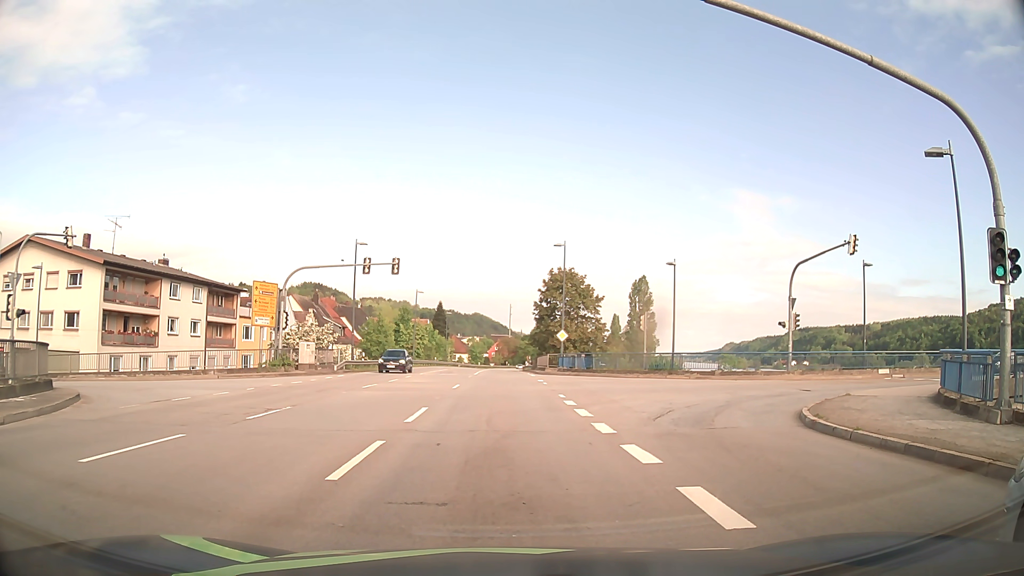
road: primary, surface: asphalt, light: Day
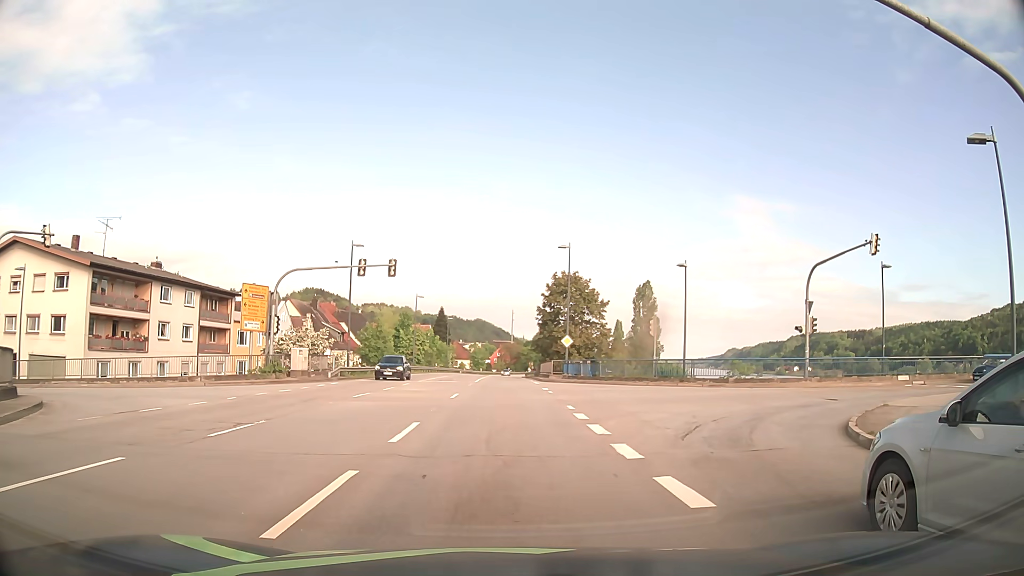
(0.0, +2.1) m; 0°
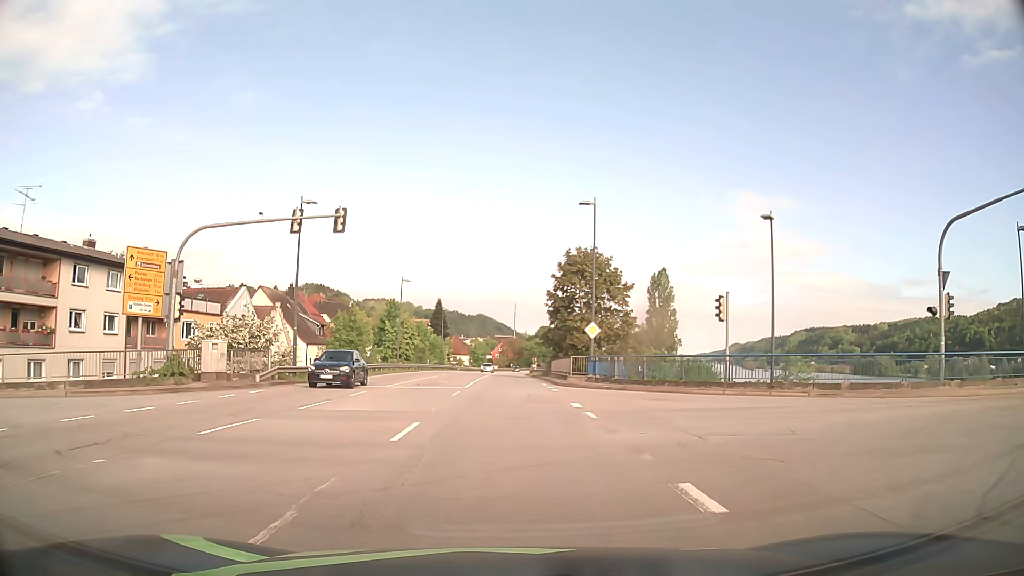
(-0.1, +12.9) m; -1°
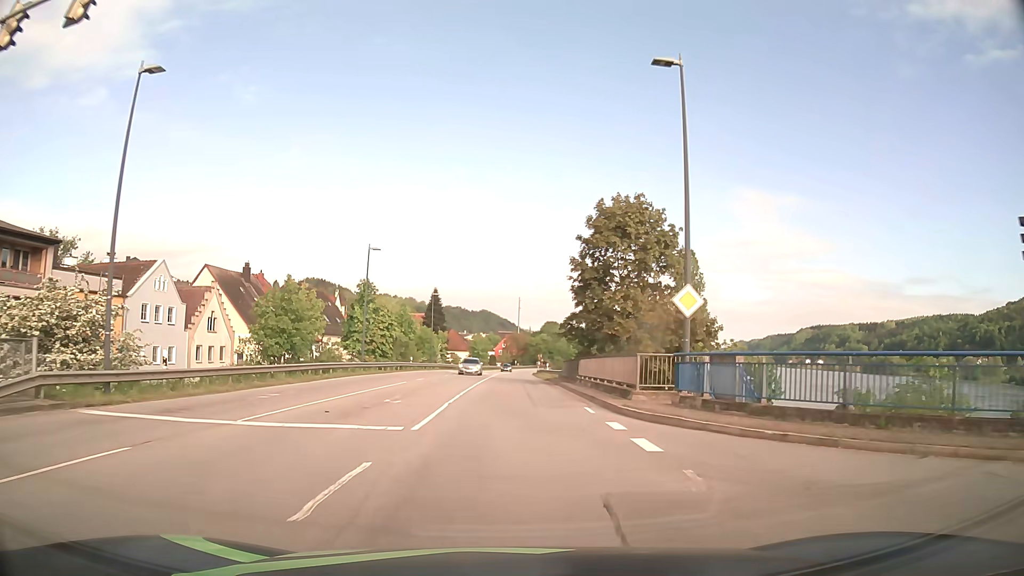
(+0.1, +17.7) m; 0°
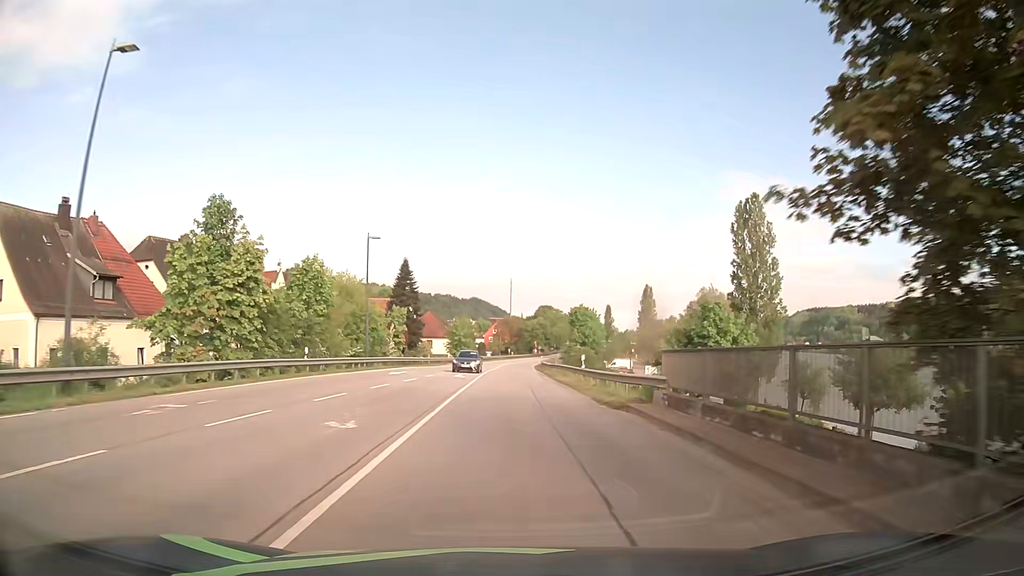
(+0.2, +33.2) m; +1°
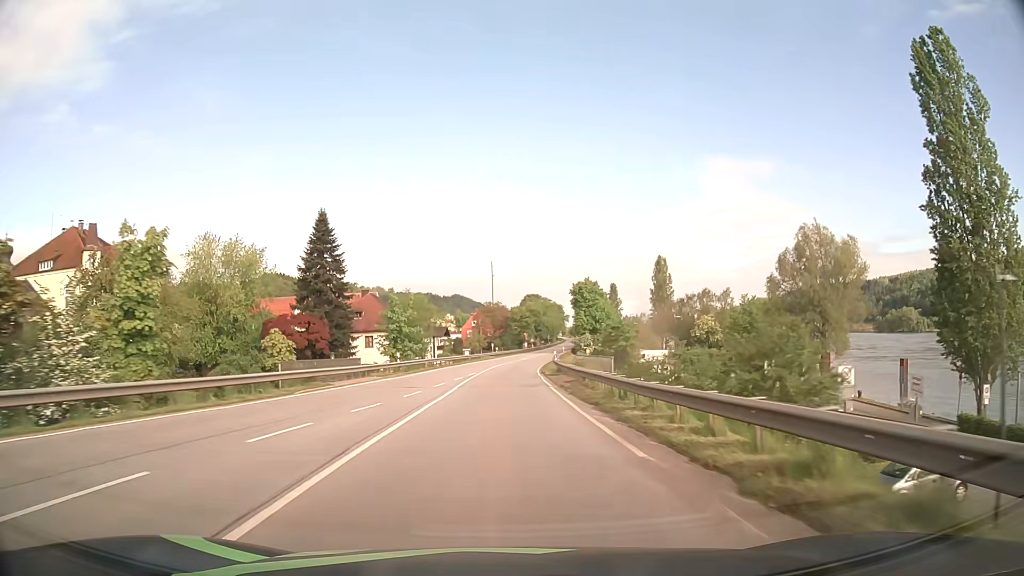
(+0.6, +43.3) m; +1°
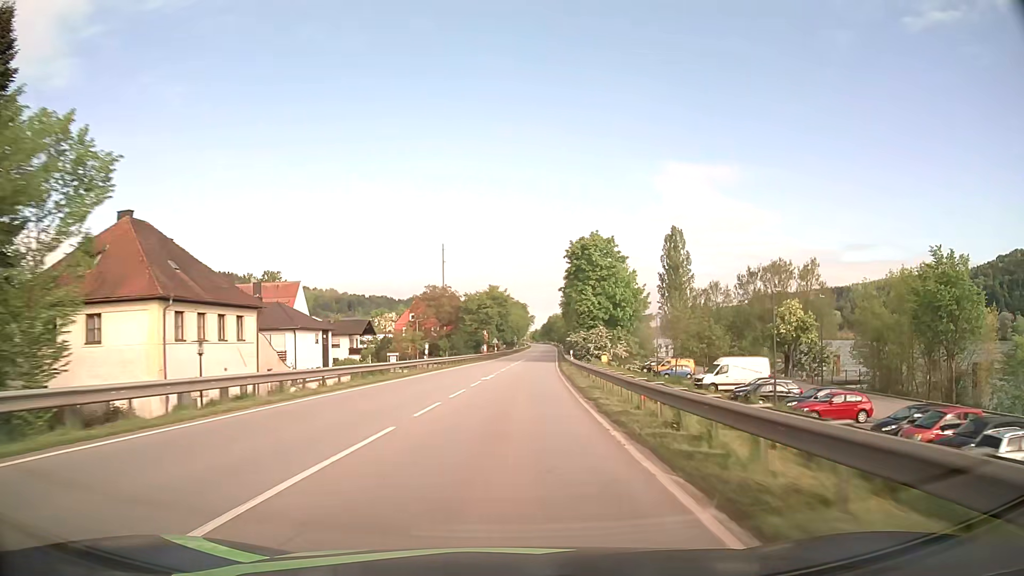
(+0.9, +51.7) m; +3°
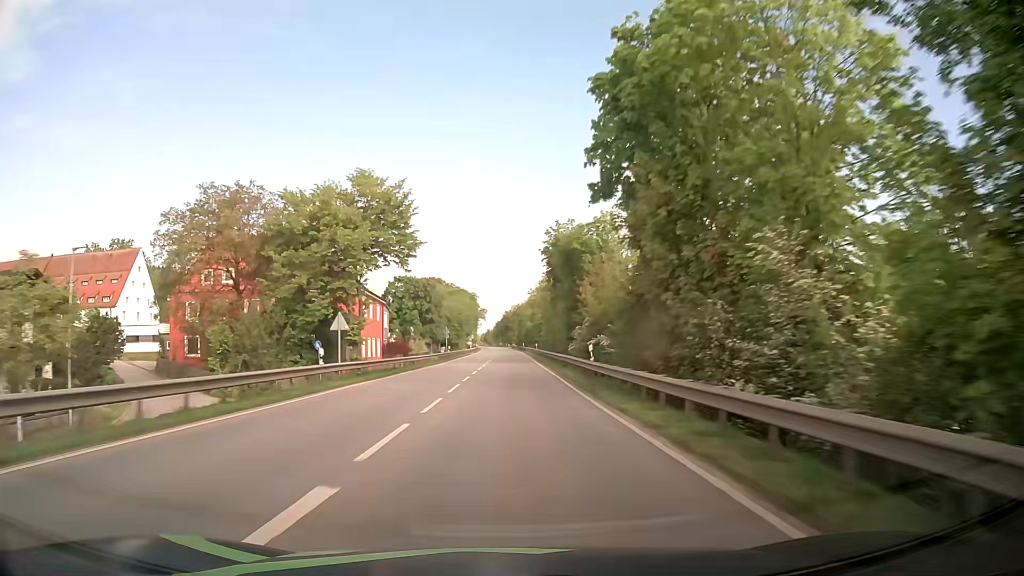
(+3.5, +72.4) m; +4°
(0, +10) (0, +20) (0, +30) (0, +40) (0, +50) (0, +60) (0, +70) (0, +80) (0, +90) (0, +100) m
